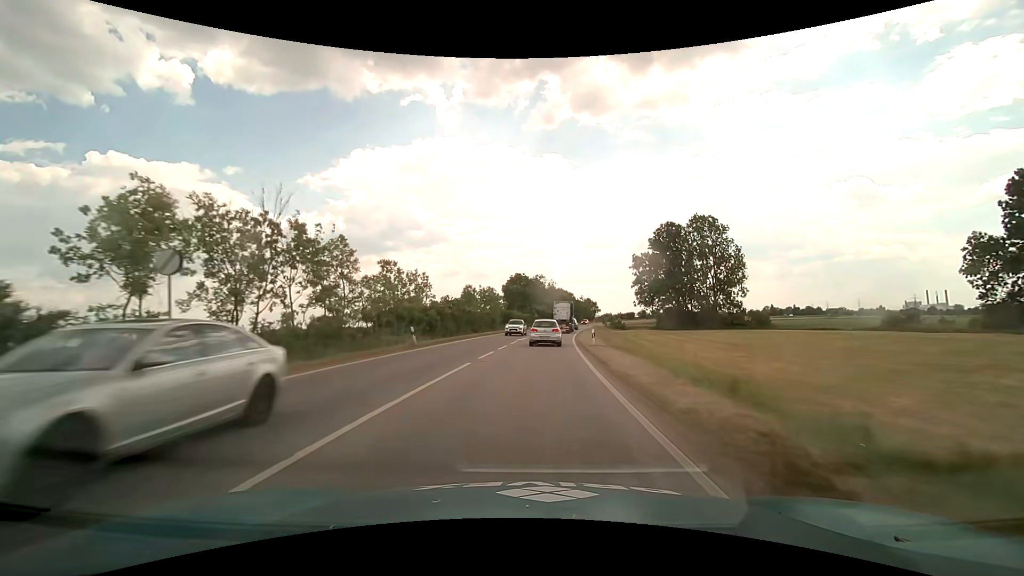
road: primary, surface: asphalt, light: Day
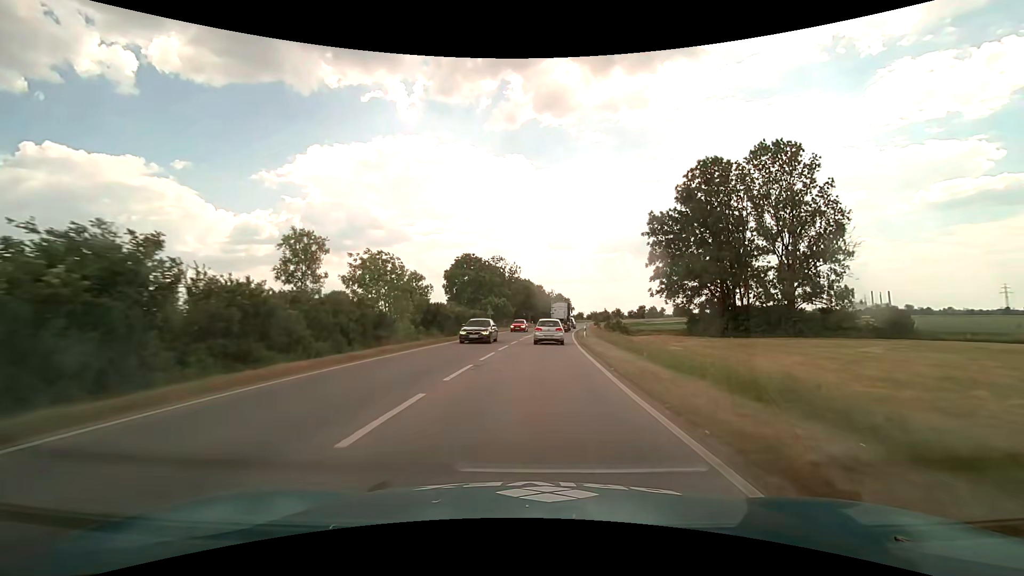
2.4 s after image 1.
(+1.4, +37.0) m; +4°
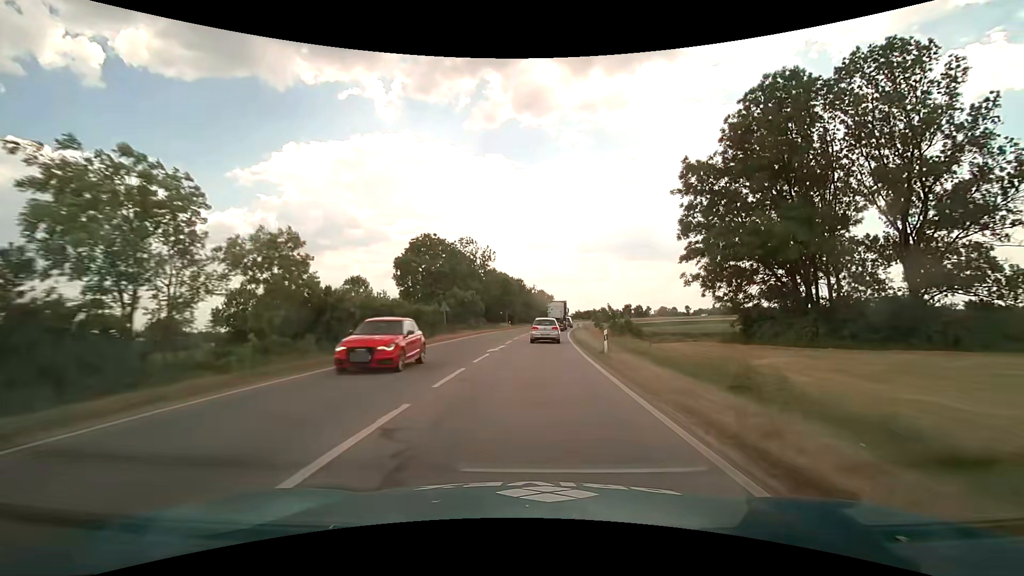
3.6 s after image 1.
(+0.4, +19.1) m; +2°
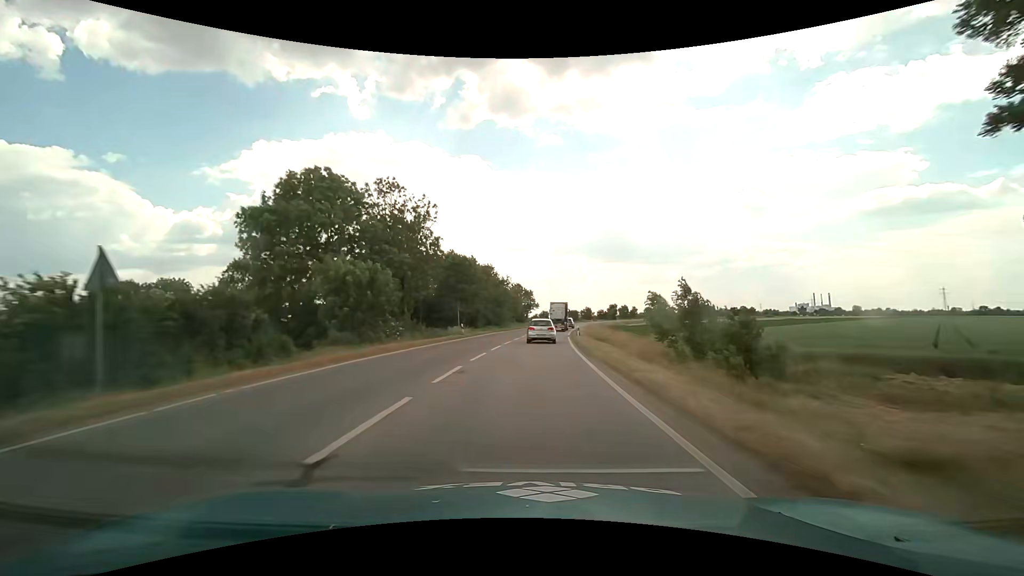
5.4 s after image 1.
(+0.8, +29.3) m; +3°
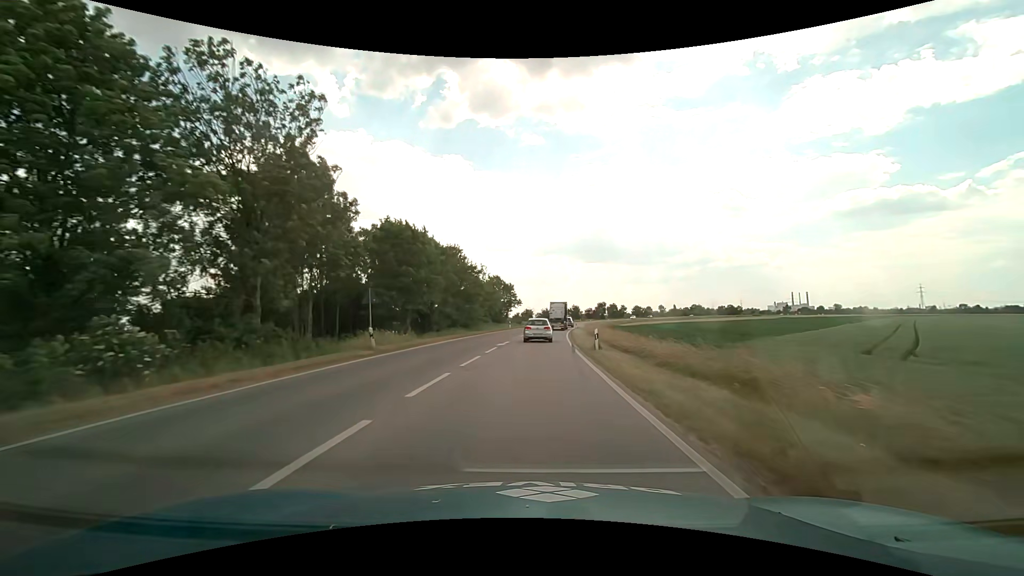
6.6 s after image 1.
(+0.4, +19.9) m; +2°
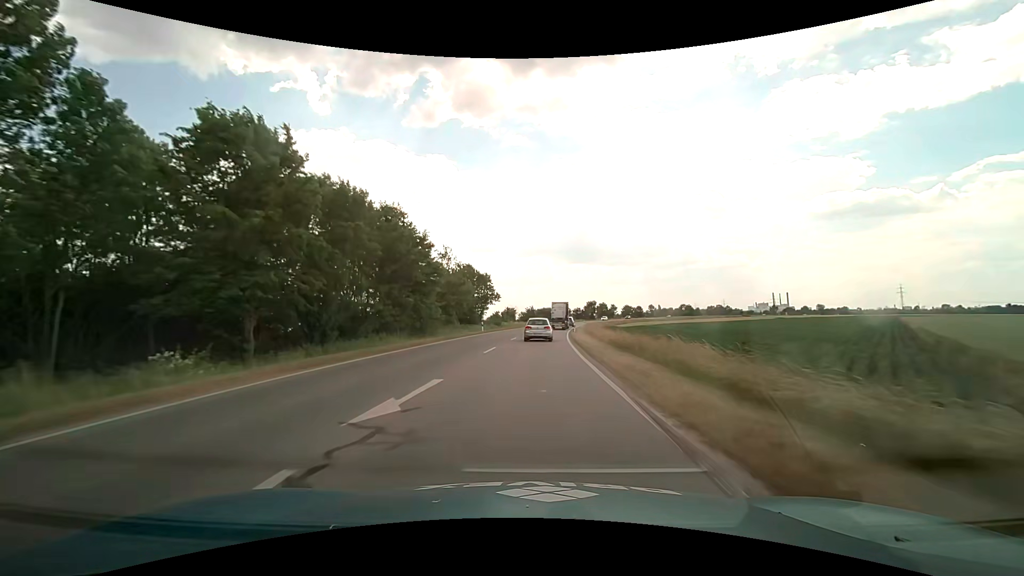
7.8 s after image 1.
(+0.3, +20.2) m; +2°
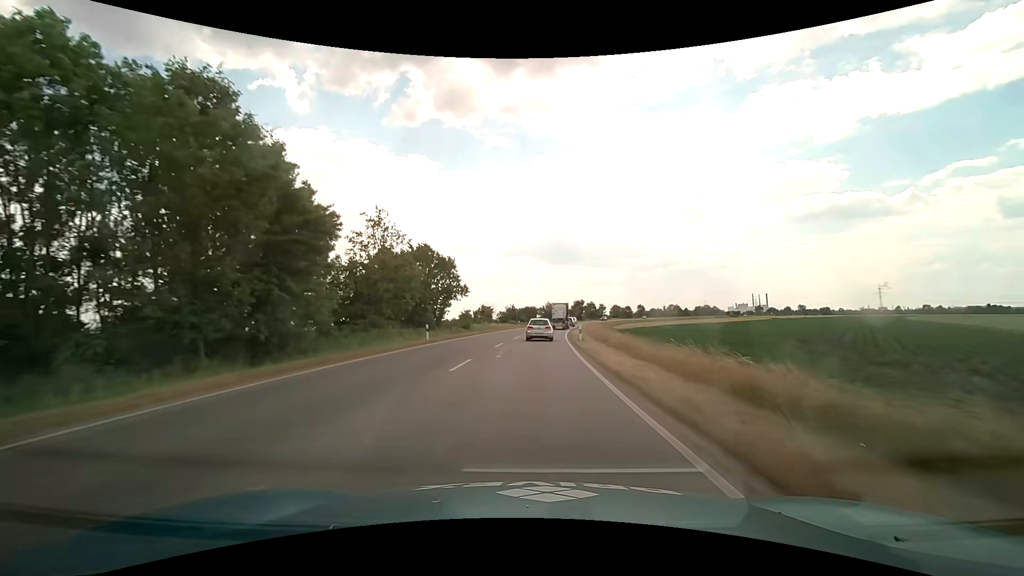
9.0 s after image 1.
(+0.3, +20.3) m; +2°
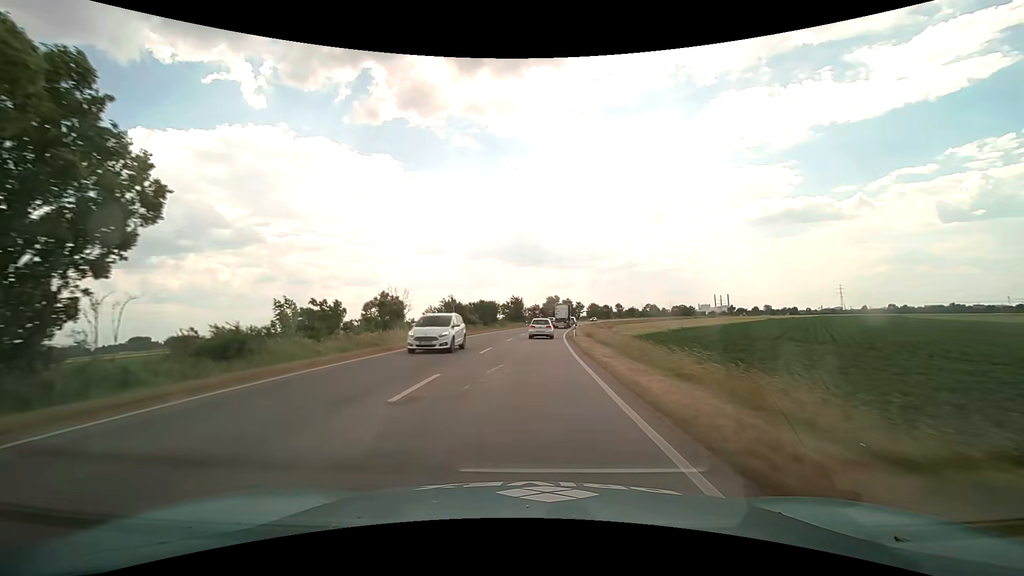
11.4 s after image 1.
(+1.4, +41.1) m; +4°
(0, +10) (0, +20) (+1, +30) (+1, +40) (+2, +50) (+3, +60) (+4, +70) (+5, +80) (+6, +90) (+8, +100) m
